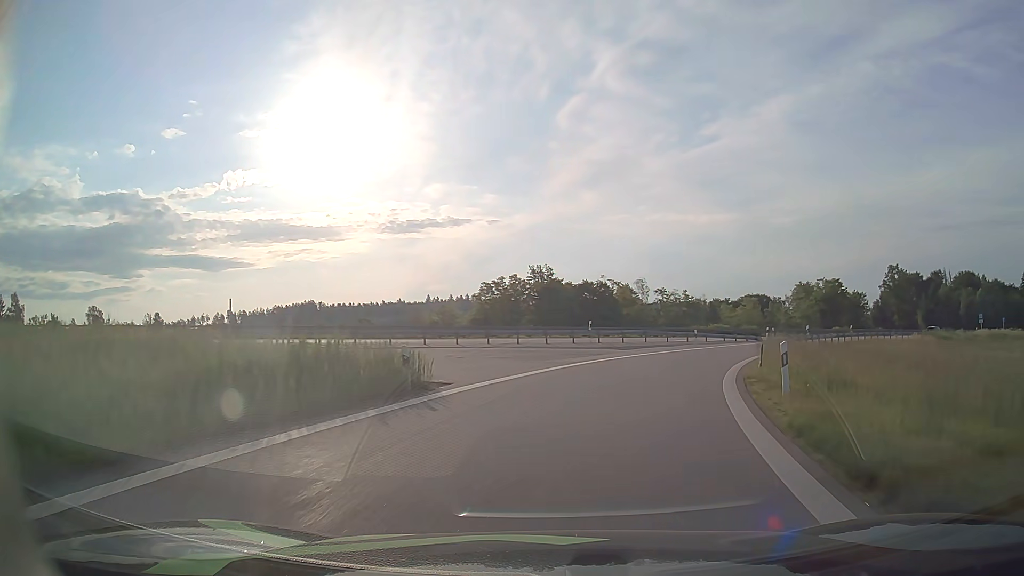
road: motorway_link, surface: asphalt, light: Day
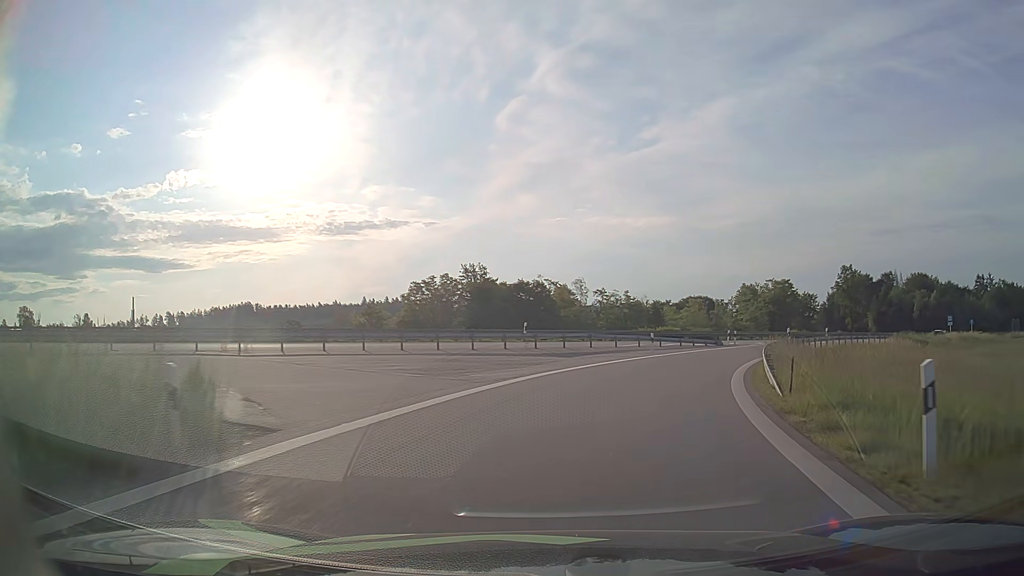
(+0.3, +7.0) m; +5°
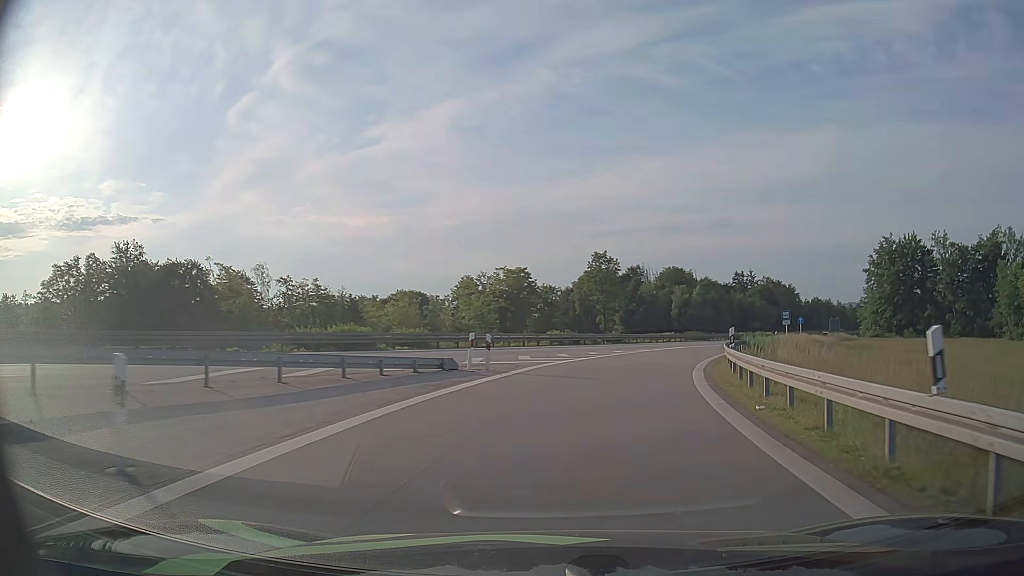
(+6.3, +28.5) m; +24°
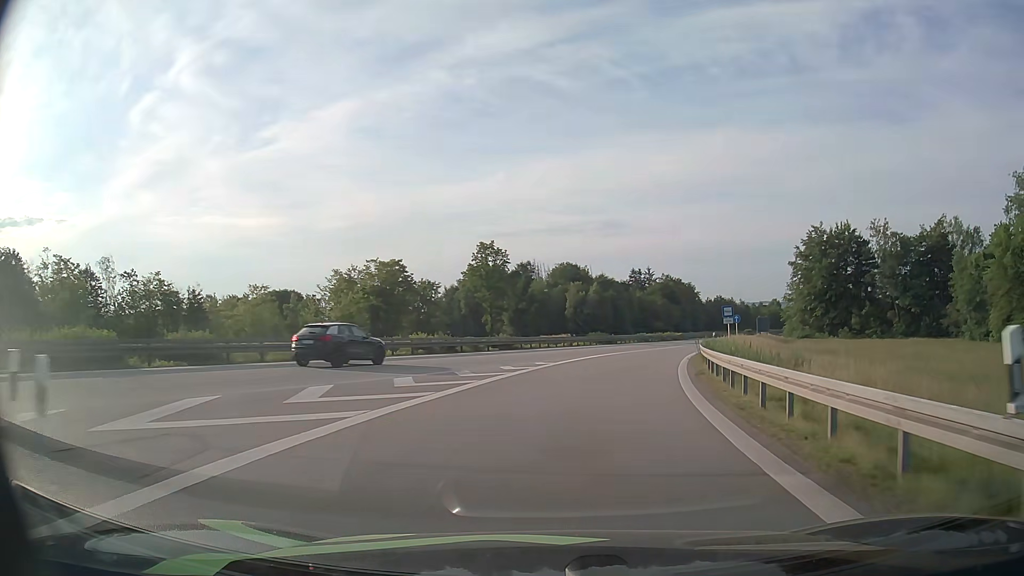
(+1.3, +15.2) m; +10°
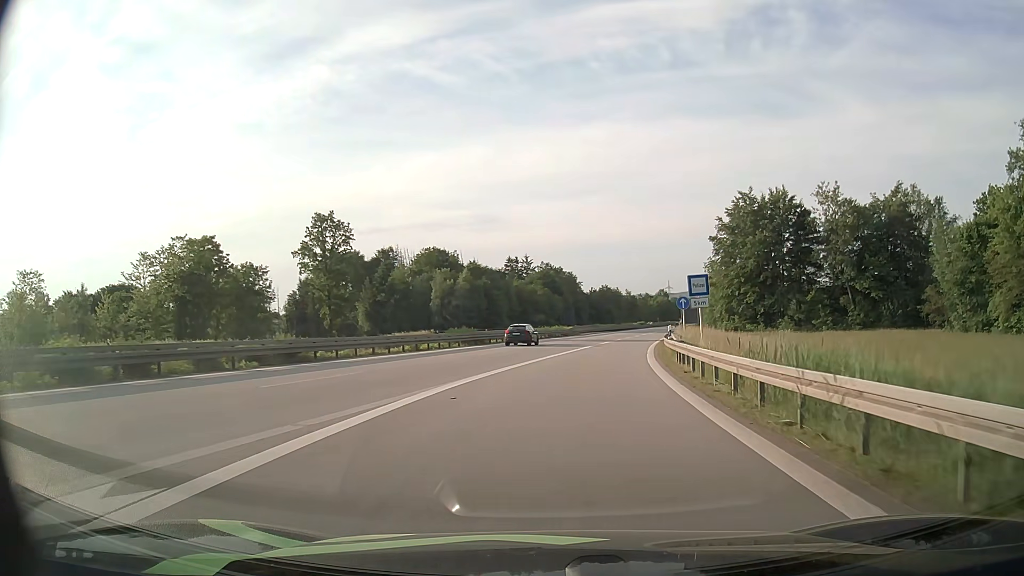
(+2.3, +23.6) m; +10°
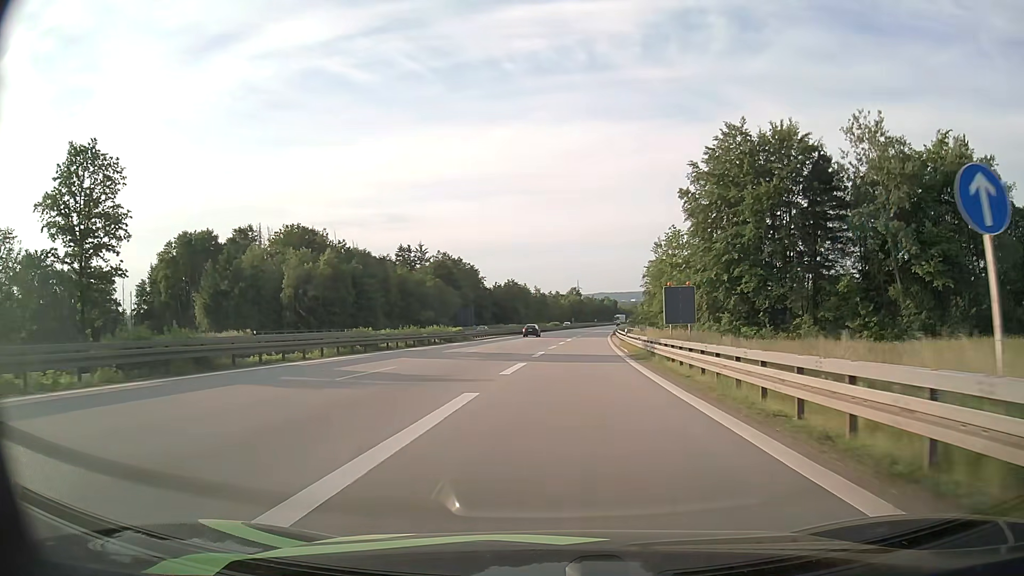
(+2.5, +33.3) m; +8°
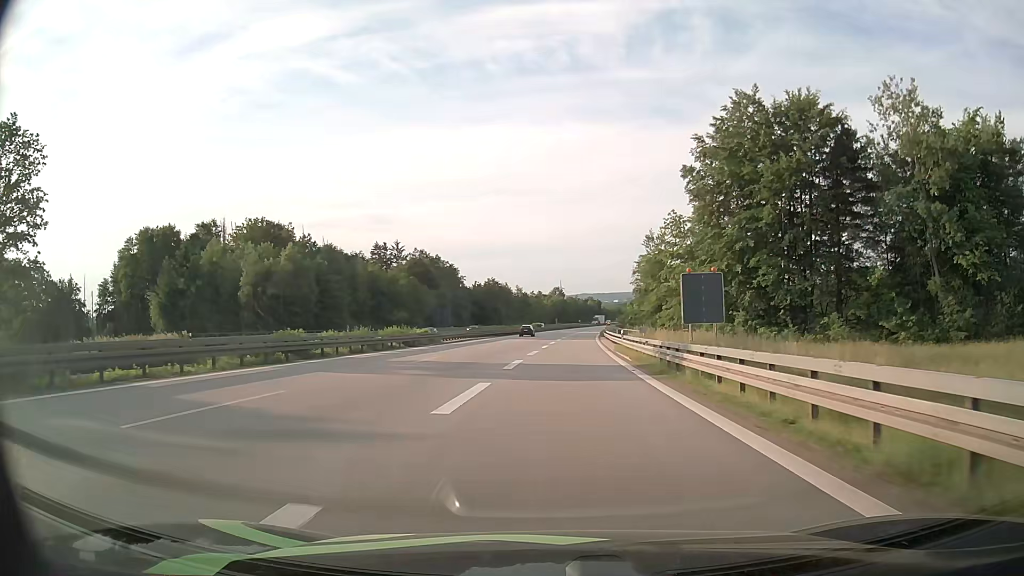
(+0.1, +8.8) m; +2°
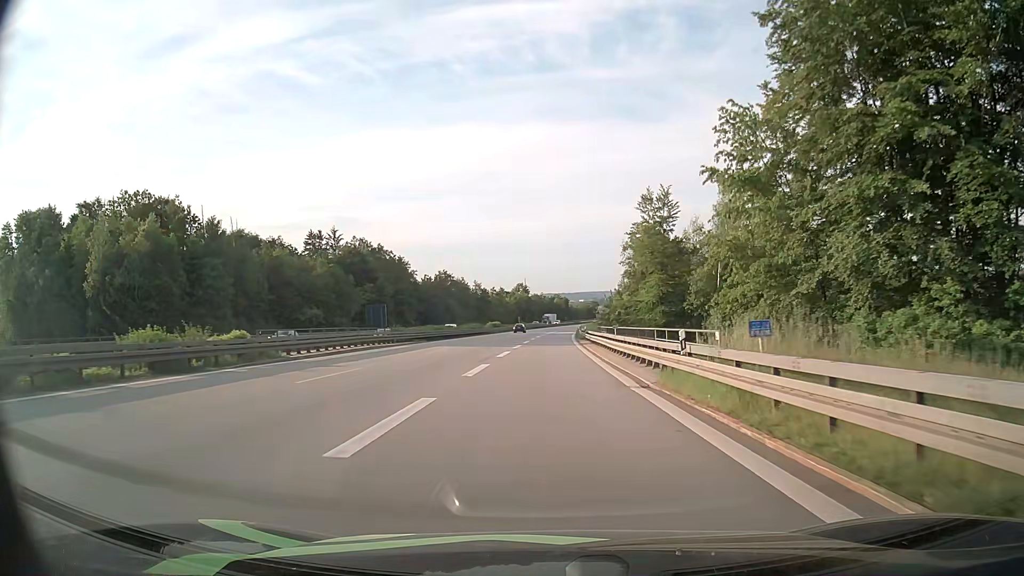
(+0.8, +27.9) m; +3°
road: motorway
(0, +10) (0, +20) (0, +30) (0, +40) (+1, +50) (+1, +60) (+1, +70) (+1, +80) (+2, +90) (+2, +100) m
